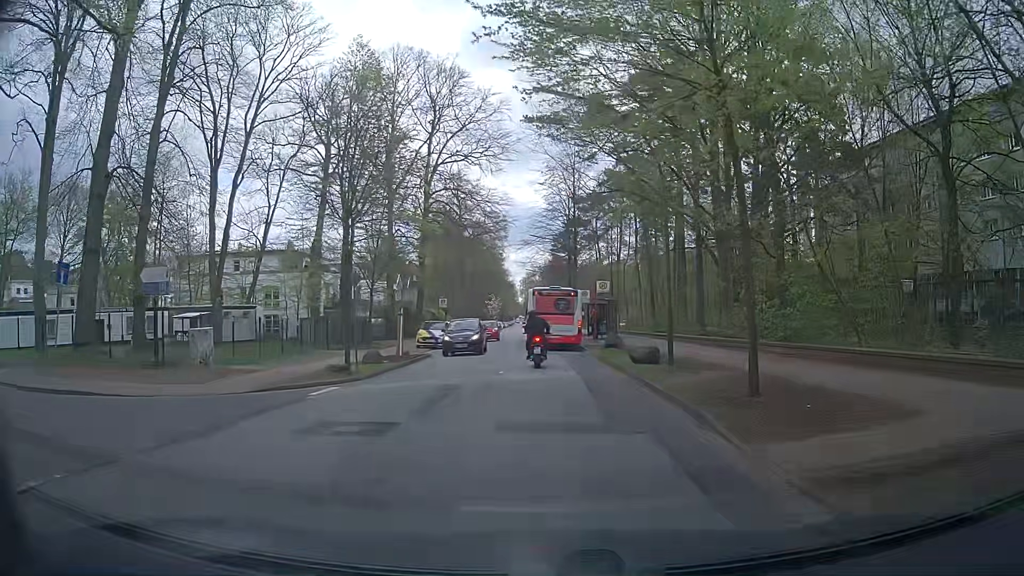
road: tertiary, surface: asphalt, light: Day
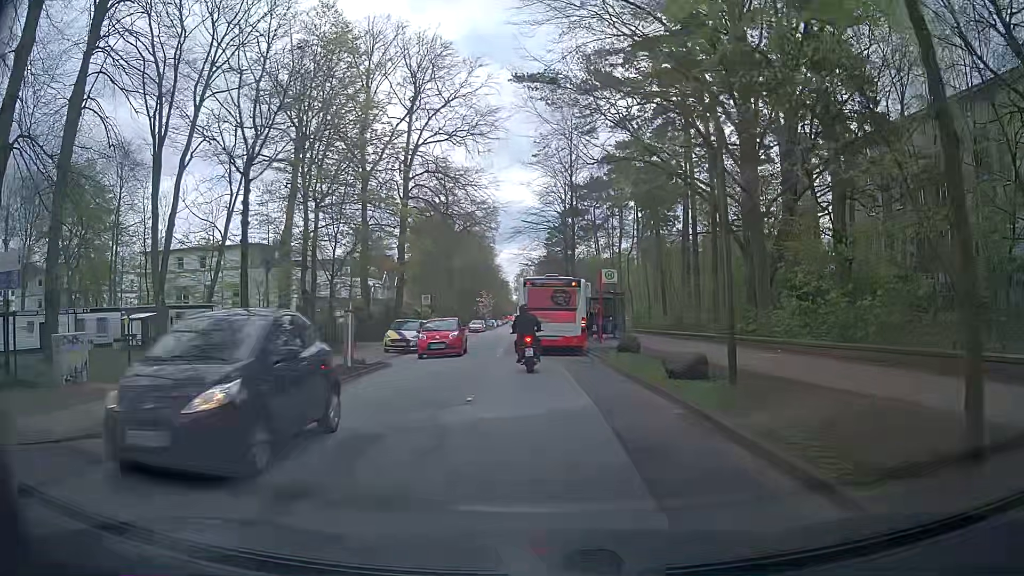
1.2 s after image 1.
(0.0, +6.4) m; 0°
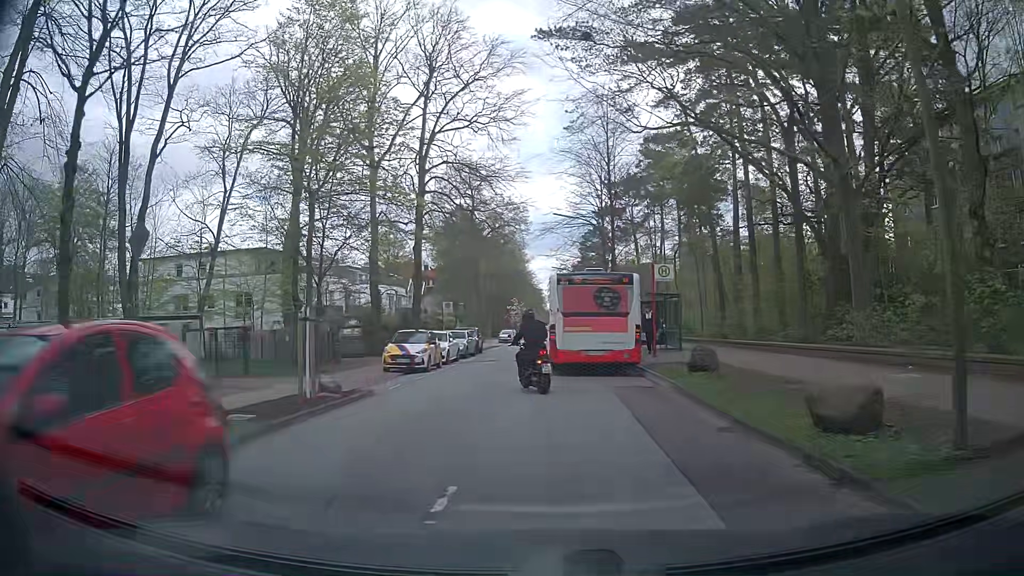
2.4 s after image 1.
(0.0, +6.3) m; -4°
